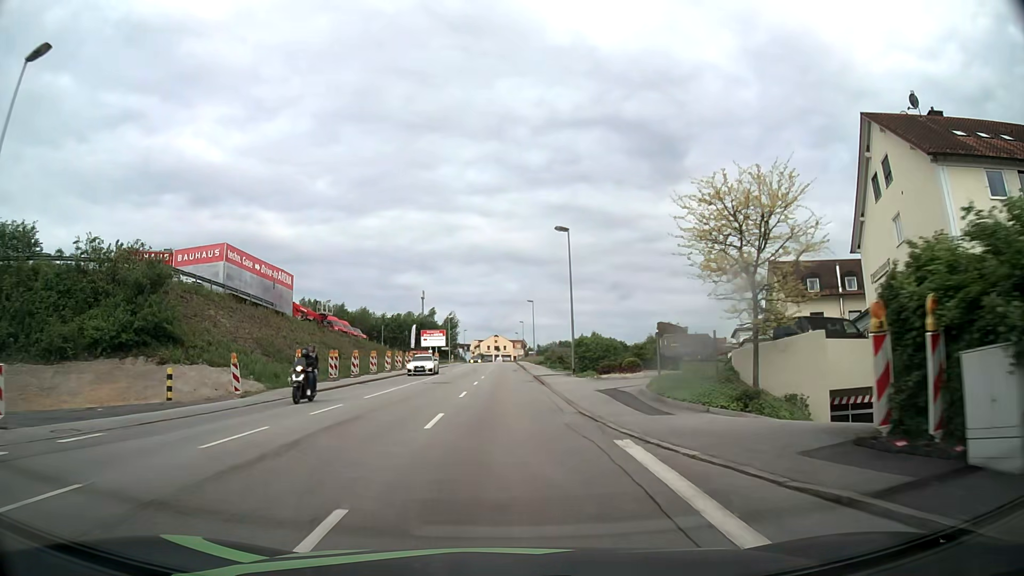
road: tertiary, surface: asphalt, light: Day
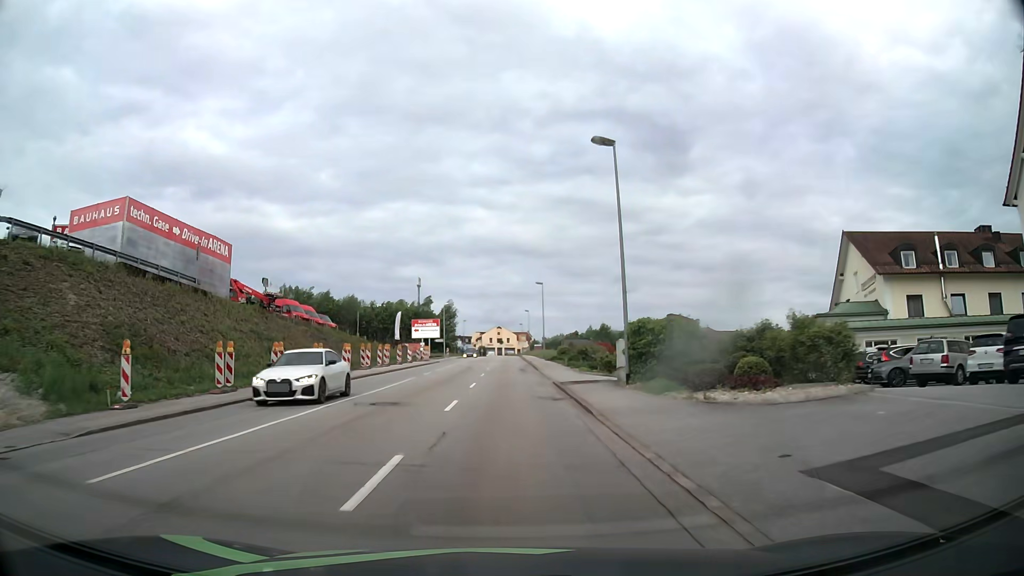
(0.0, +15.2) m; 0°
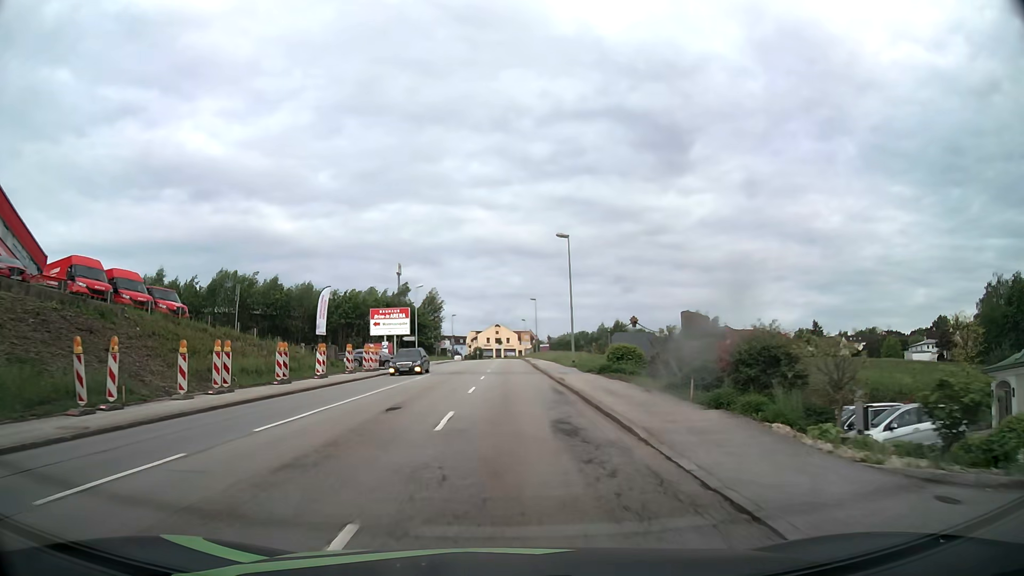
(-0.1, +30.6) m; 0°
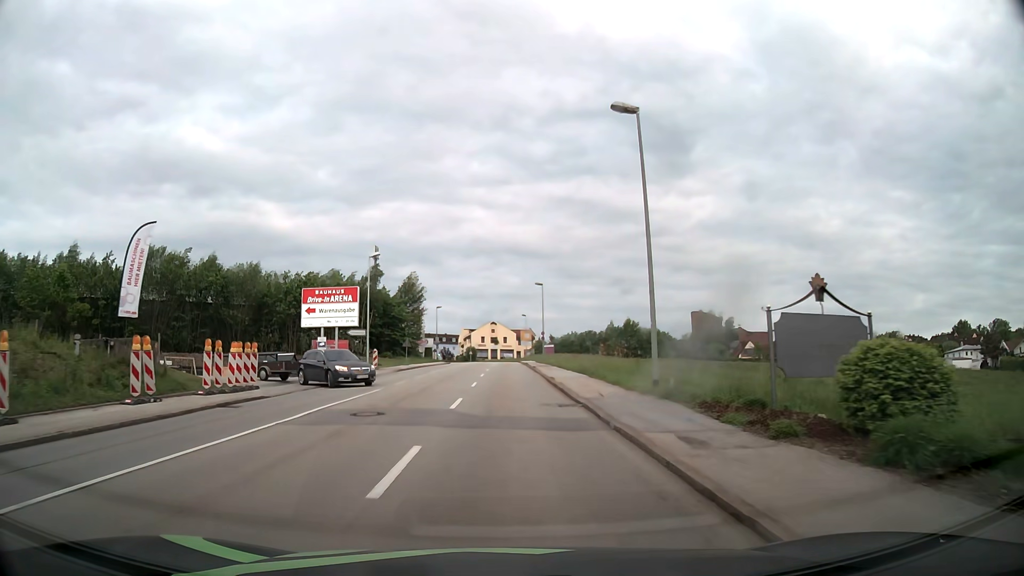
(0.0, +22.9) m; 0°
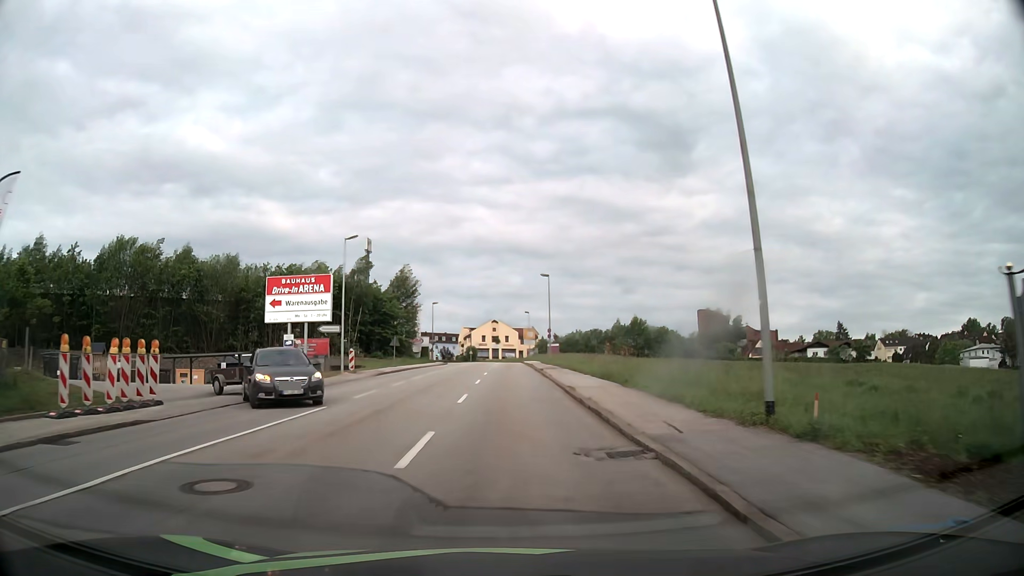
(0.0, +7.6) m; 0°
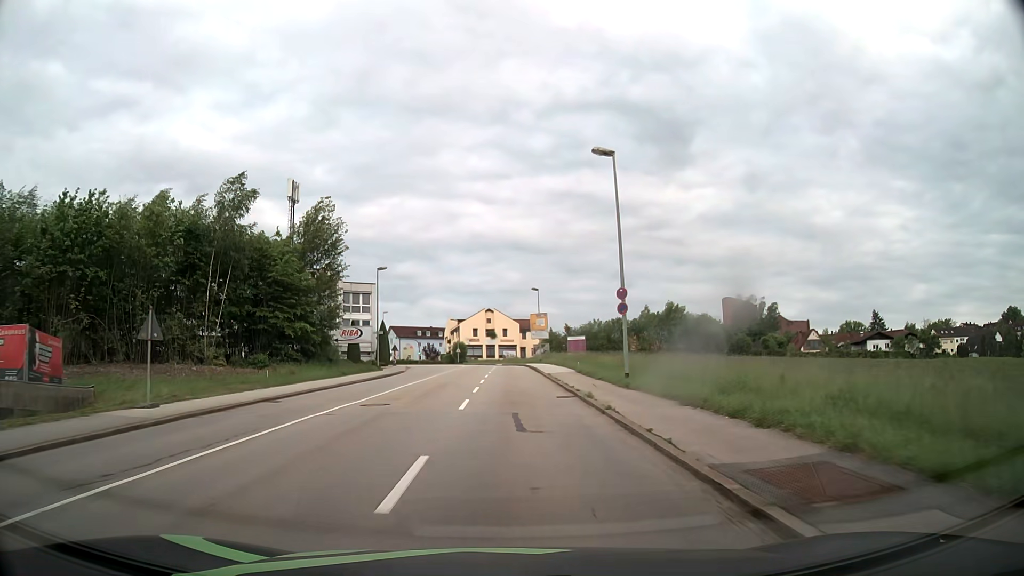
(0.0, +38.3) m; 0°
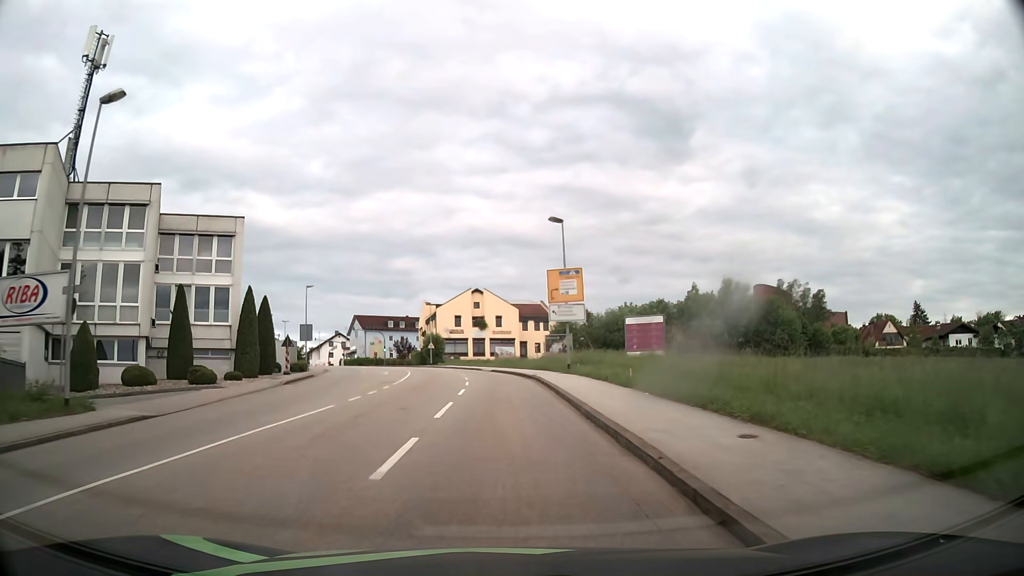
(+0.2, +38.4) m; 0°
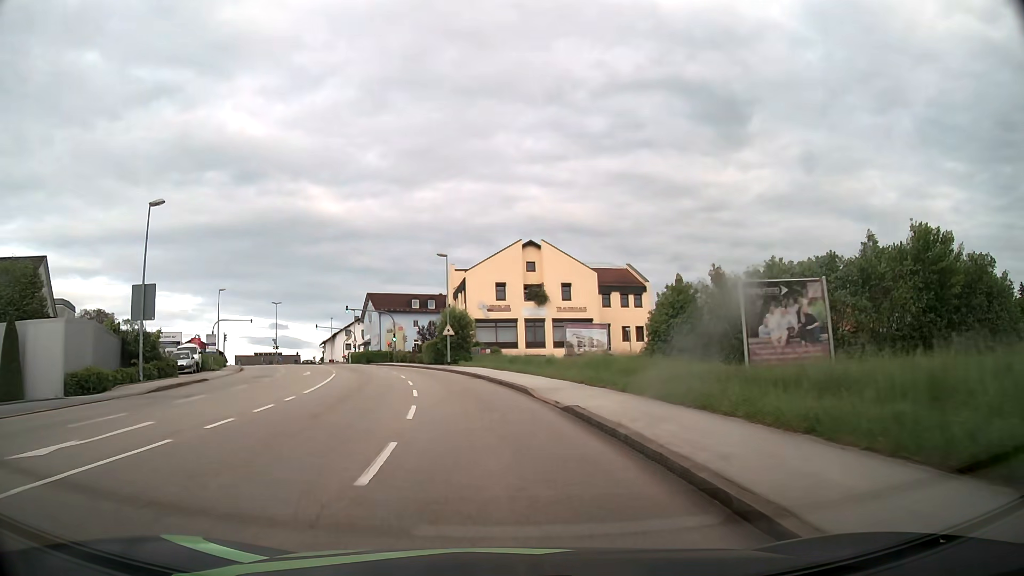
(-0.9, +38.3) m; -5°
(0, +10) (-1, +20) (-3, +30) (-5, +40) (-8, +49) (-11, +59) (-15, +68) (-19, +77) (-23, +86) (-27, +95) m
